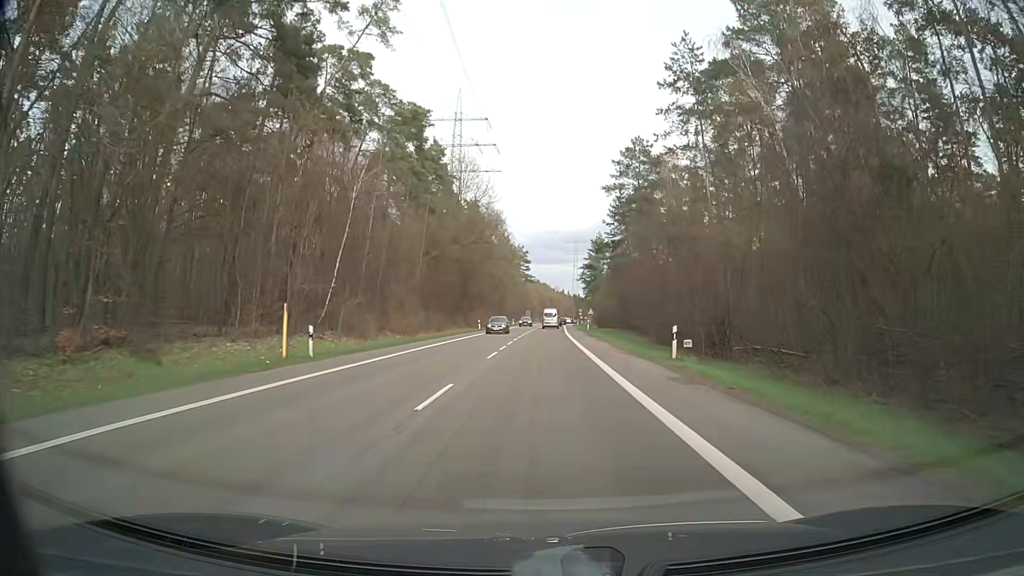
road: secondary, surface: asphalt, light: Day
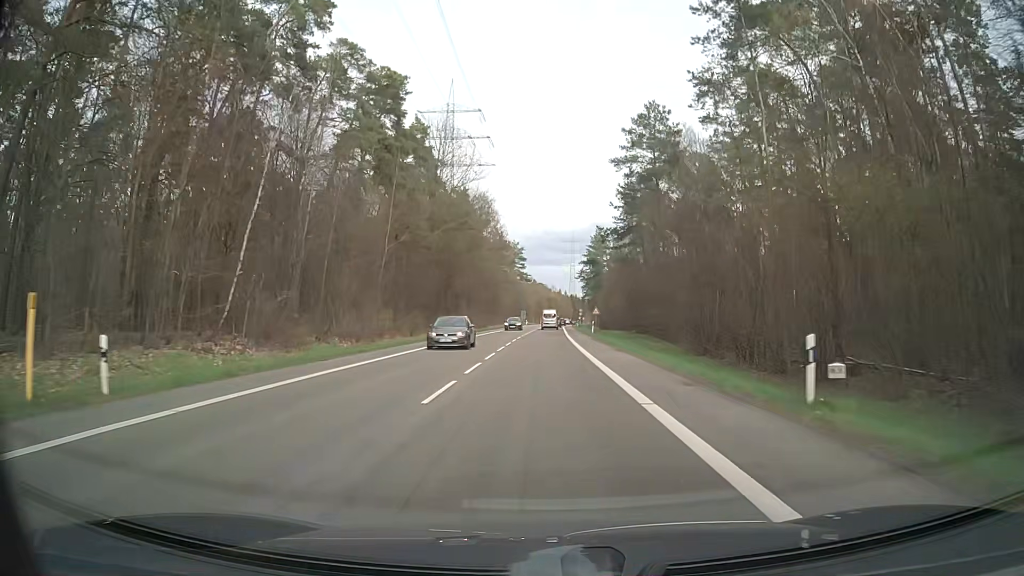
(+0.1, +11.5) m; 0°
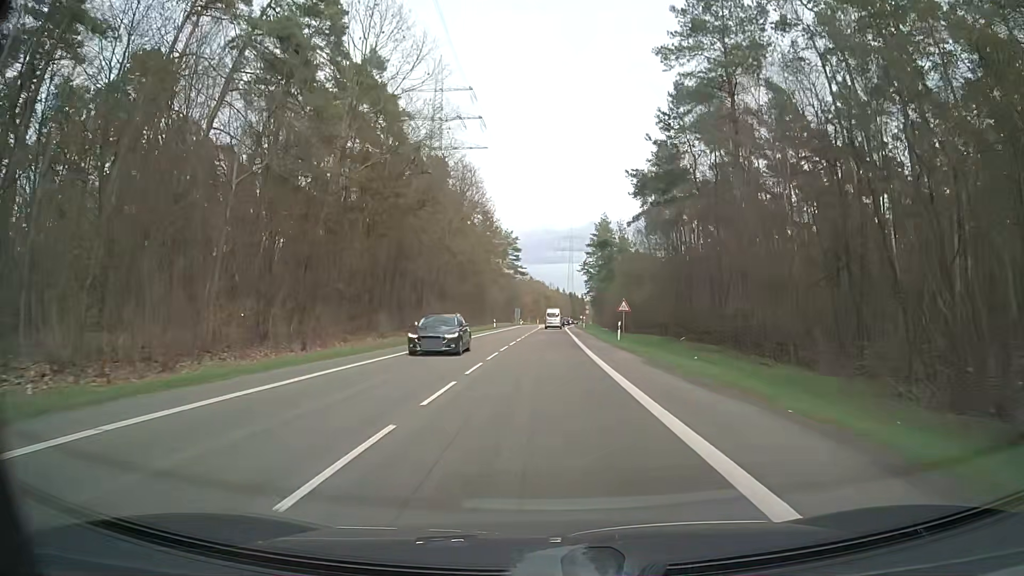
(+0.1, +23.0) m; 0°
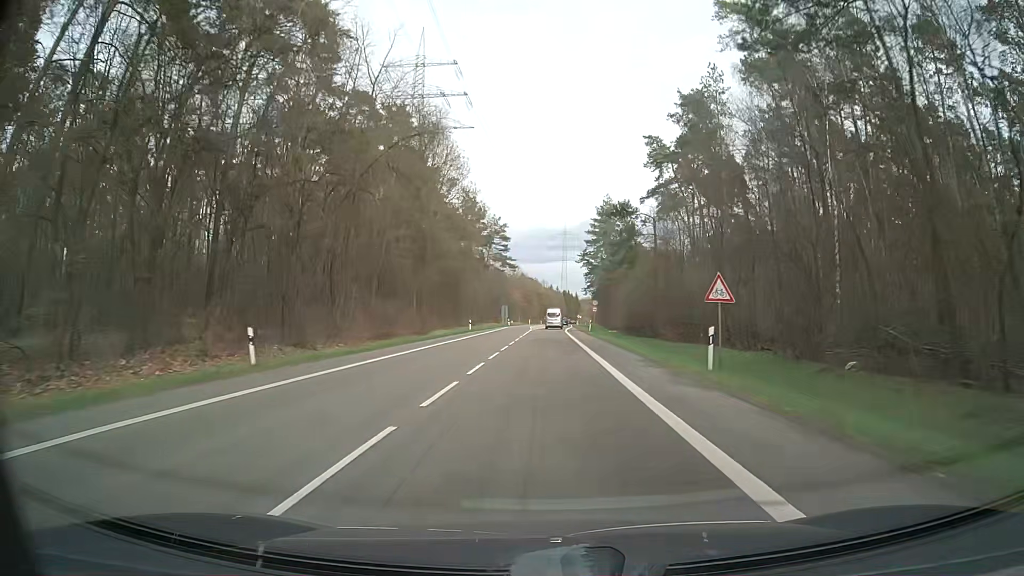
(+0.2, +23.0) m; +1°
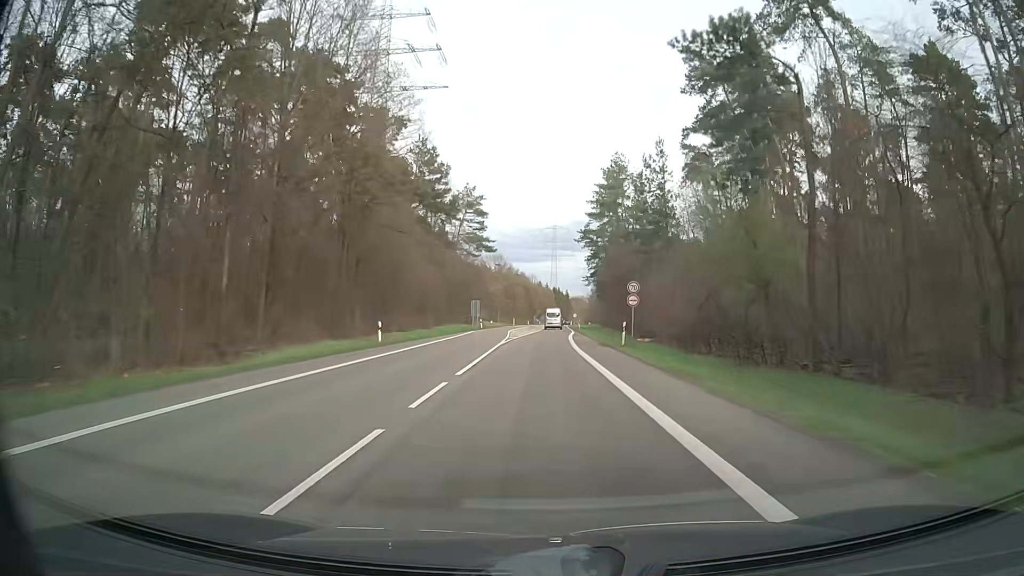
(+0.3, +34.4) m; +1°
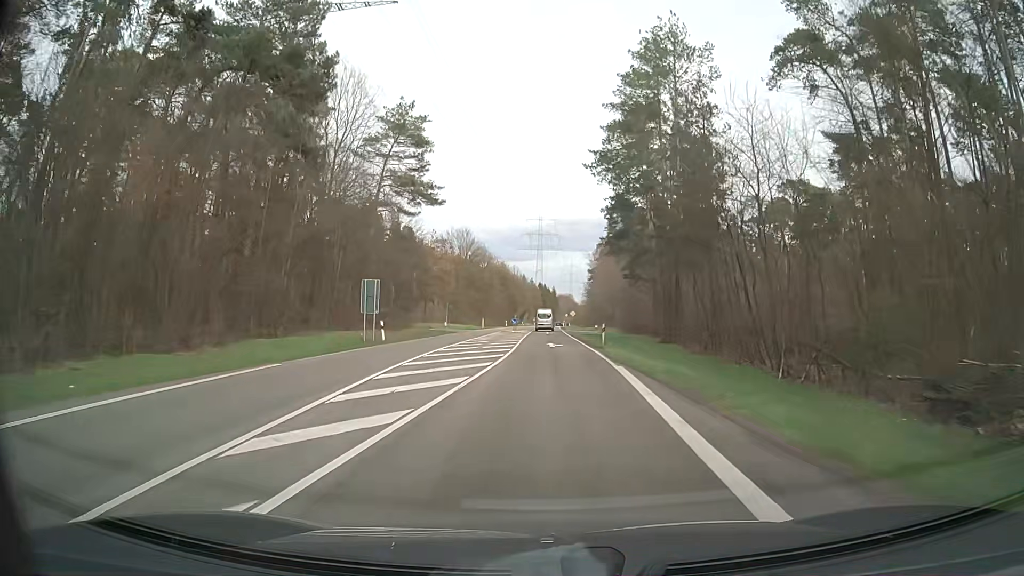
(+0.3, +45.8) m; +1°
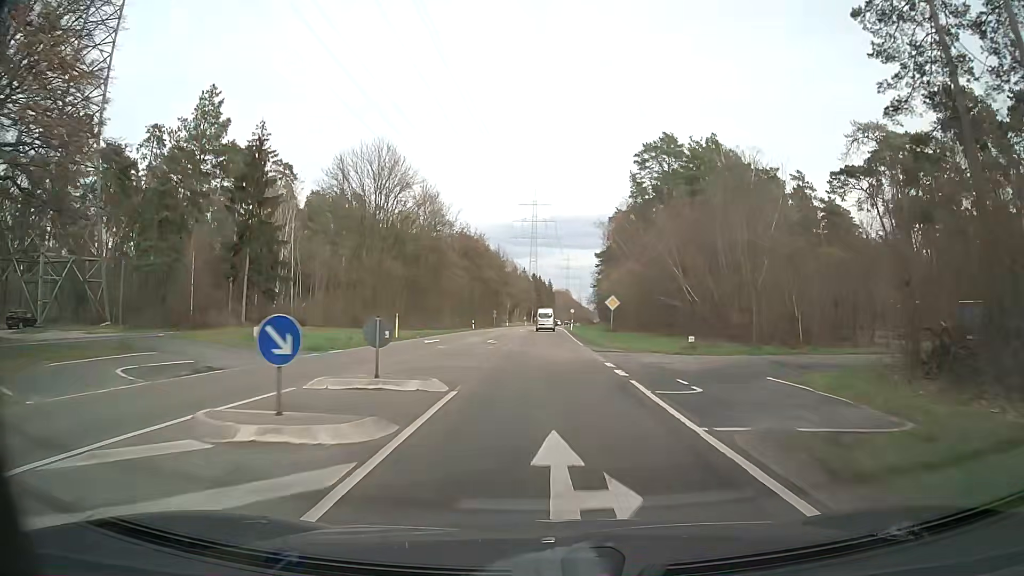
(+0.3, +57.3) m; 0°
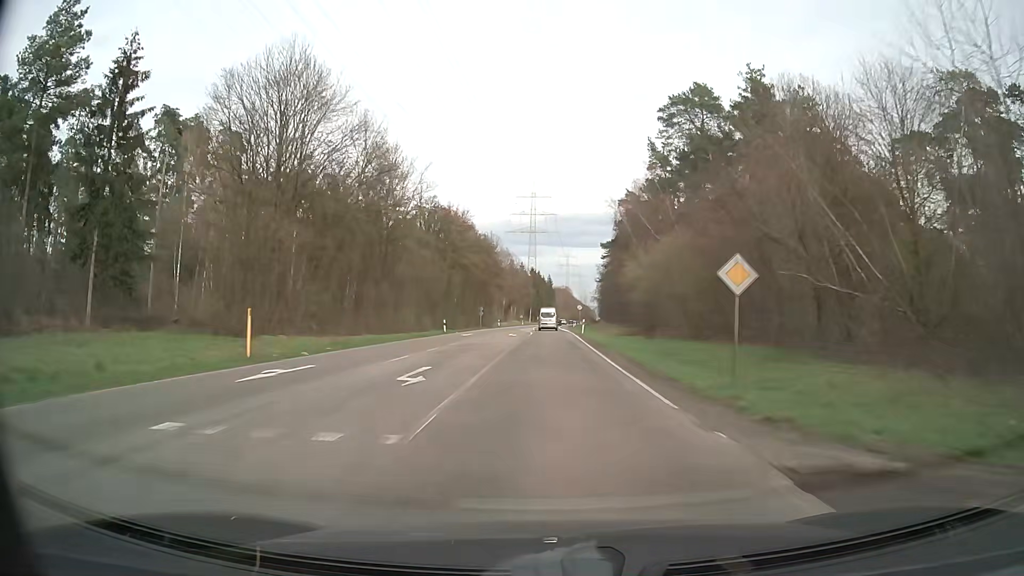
(+0.2, +23.0) m; 0°
(0, +10) (0, +20) (0, +30) (0, +40) (0, +50) (+1, +60) (+1, +70) (+1, +80) (+1, +90) (+1, +100) m
